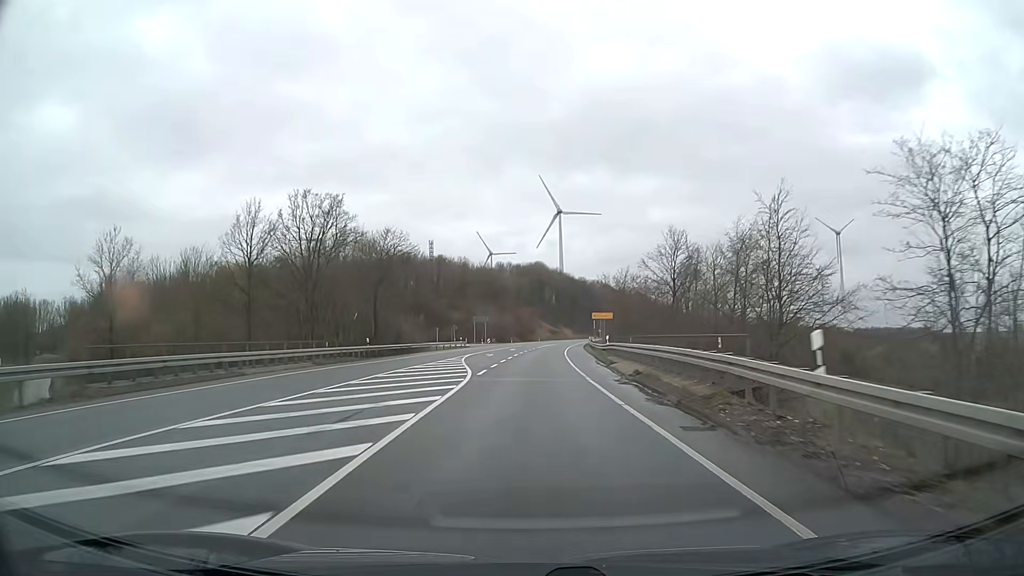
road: primary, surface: asphalt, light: Day
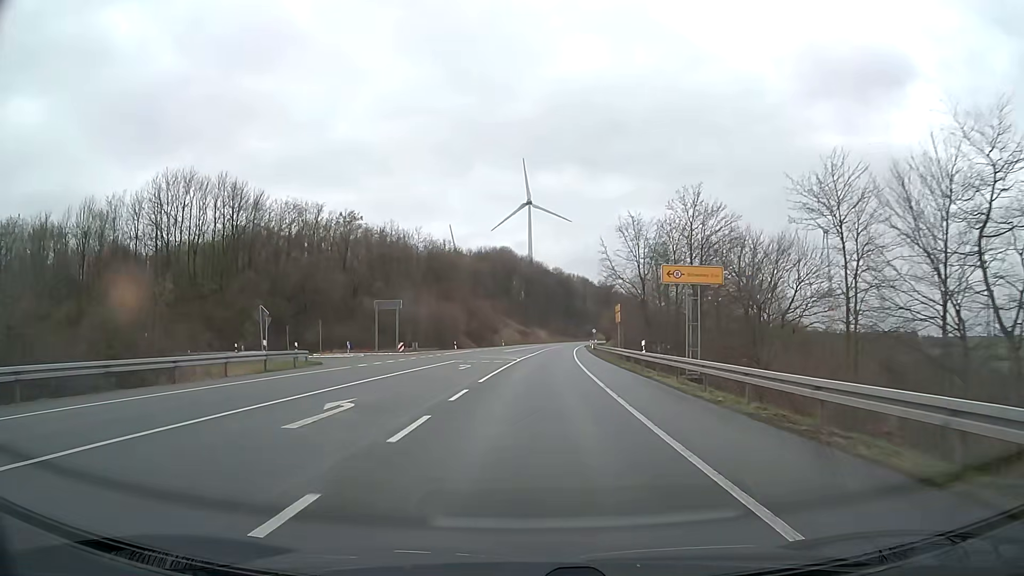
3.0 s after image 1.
(+1.2, +58.1) m; +3°
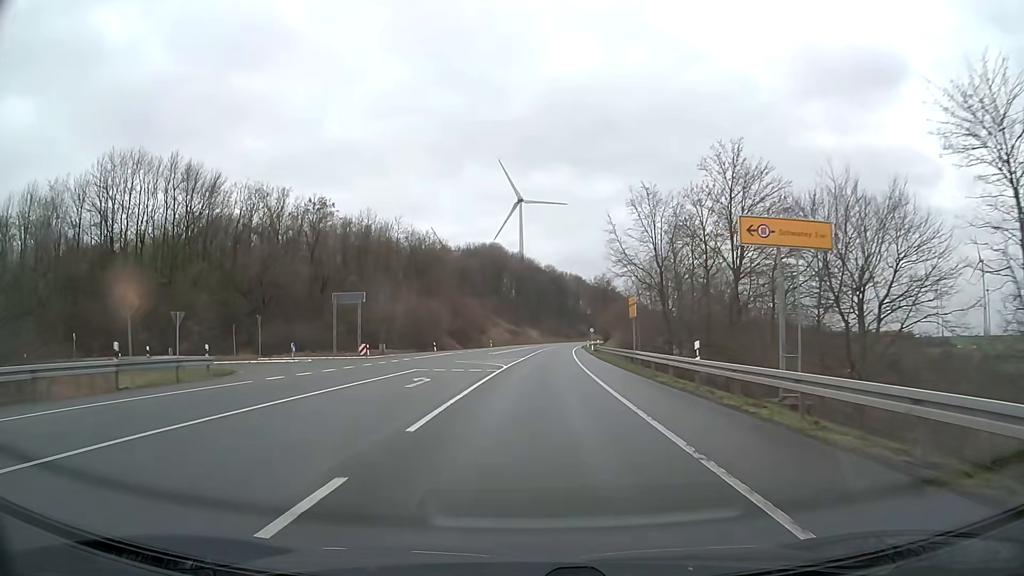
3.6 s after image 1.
(+0.1, +11.2) m; +1°
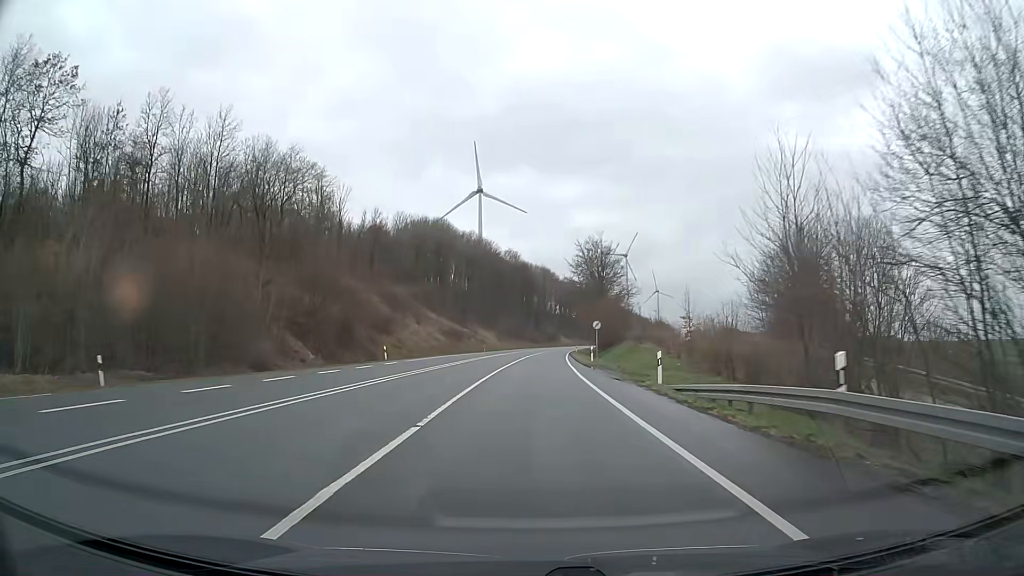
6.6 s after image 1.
(+1.8, +55.0) m; +3°
(0, +10) (0, +20) (0, +30) (+1, +40) (+1, +50) (+1, +60) (+2, +70) (+3, +80) (+3, +90) (+4, +100) m
